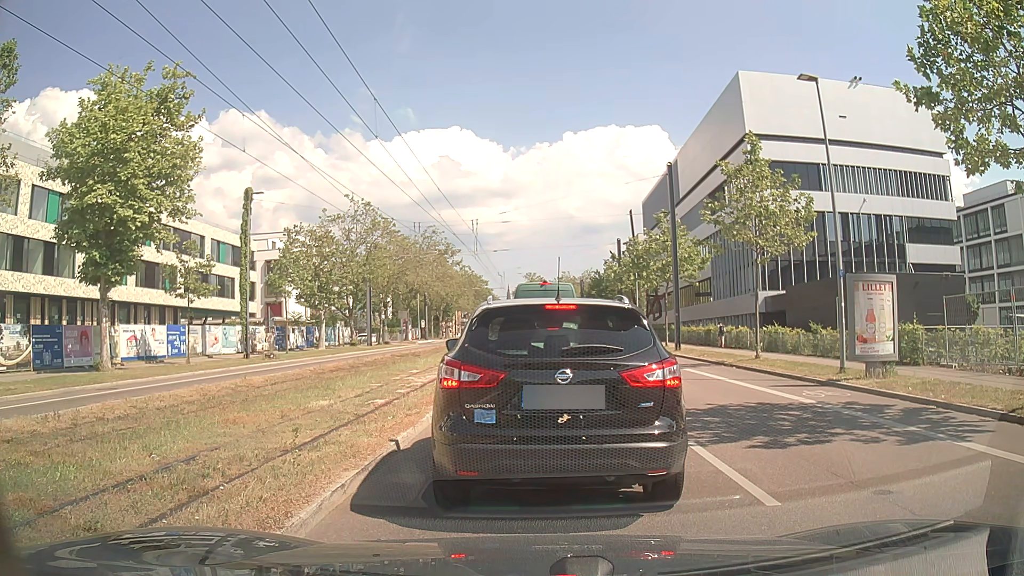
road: secondary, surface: asphalt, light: Day
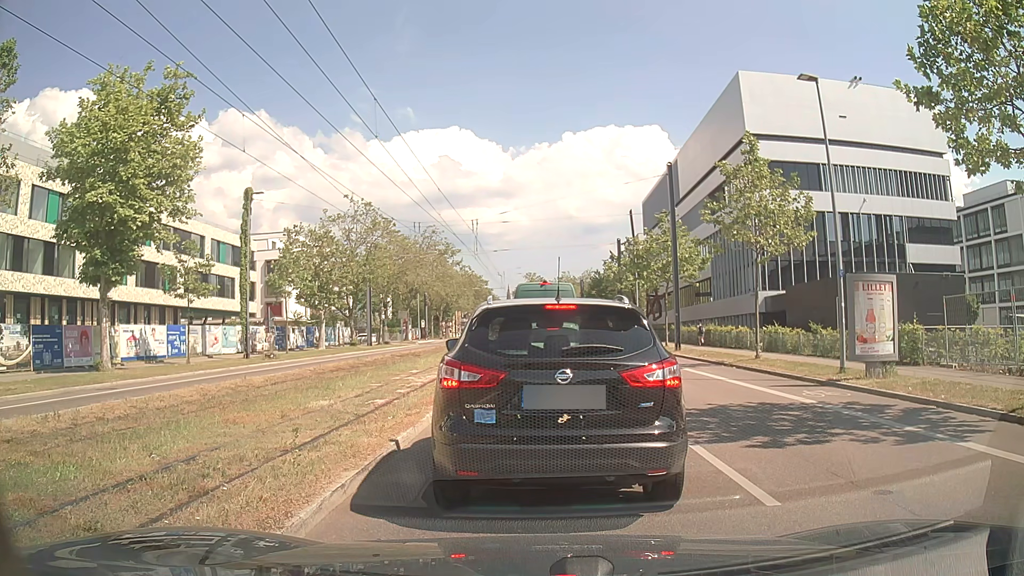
(0.0, 0.0) m; 0°
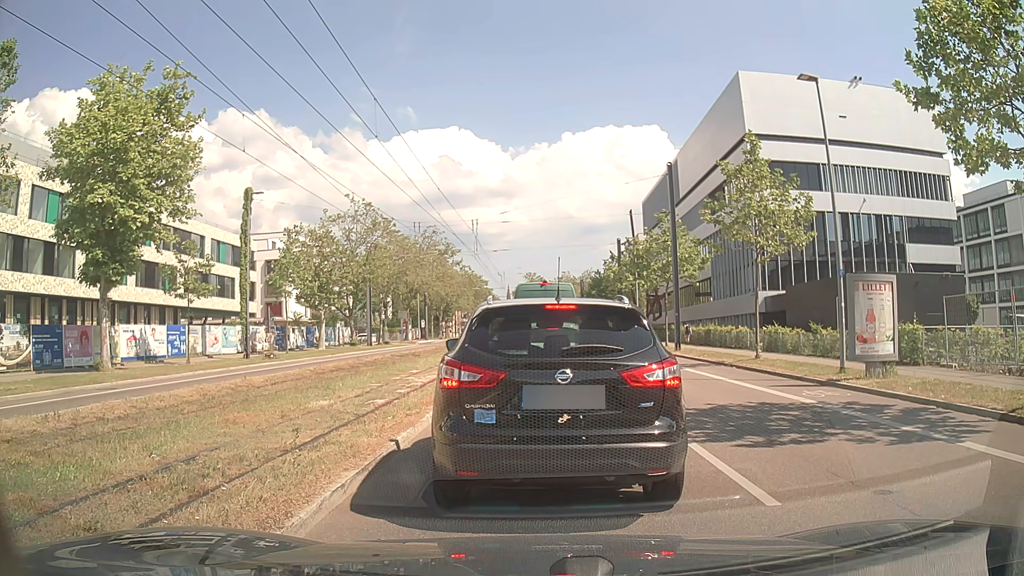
(0.0, 0.0) m; 0°
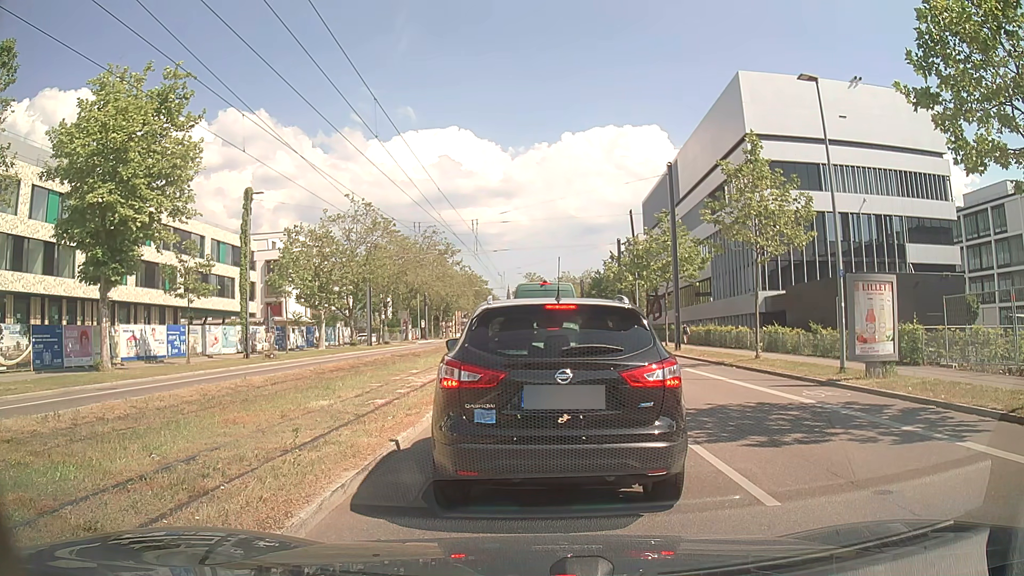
(0.0, 0.0) m; 0°
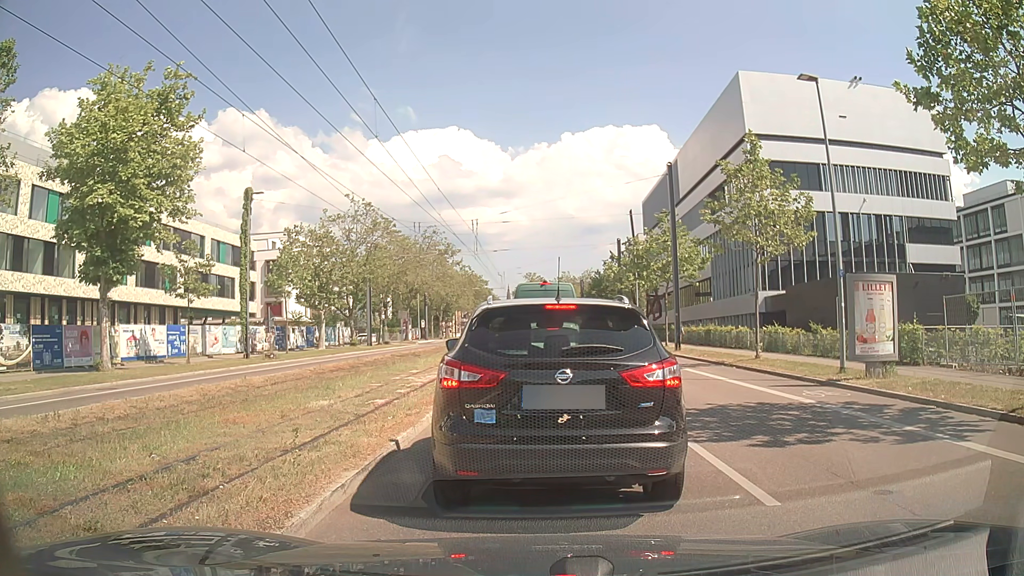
(0.0, 0.0) m; 0°
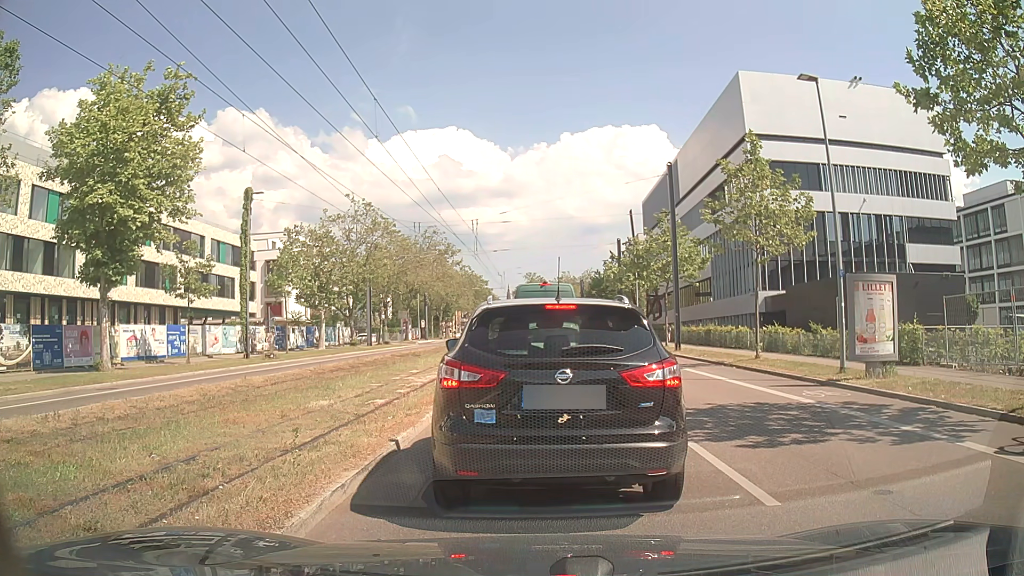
(0.0, 0.0) m; 0°
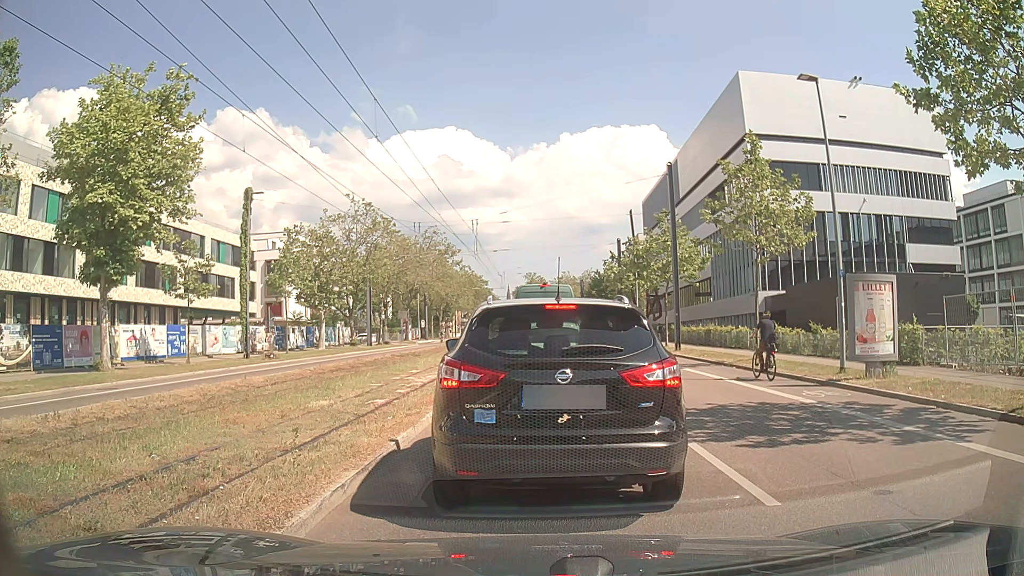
(0.0, 0.0) m; 0°
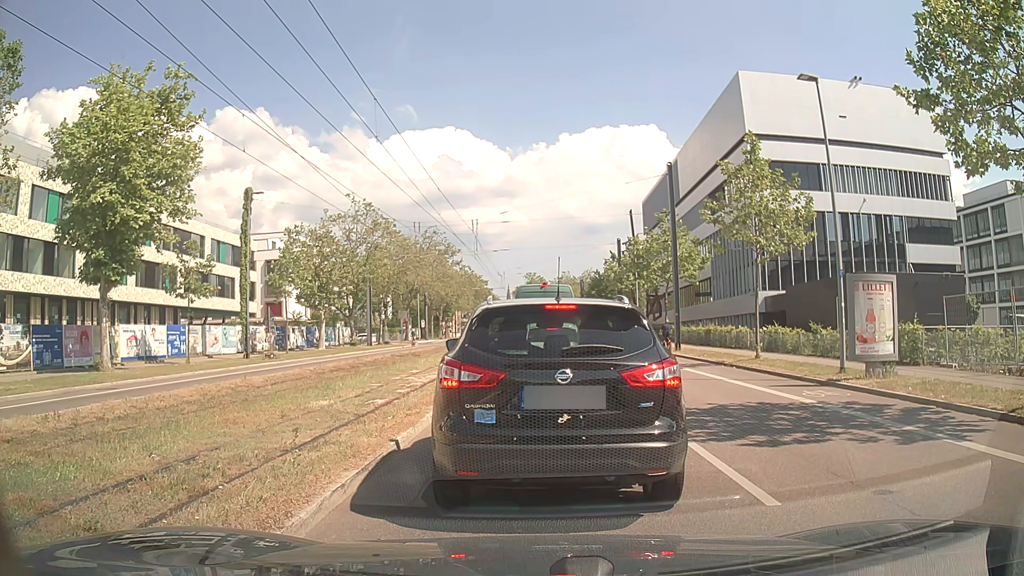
(0.0, 0.0) m; 0°
